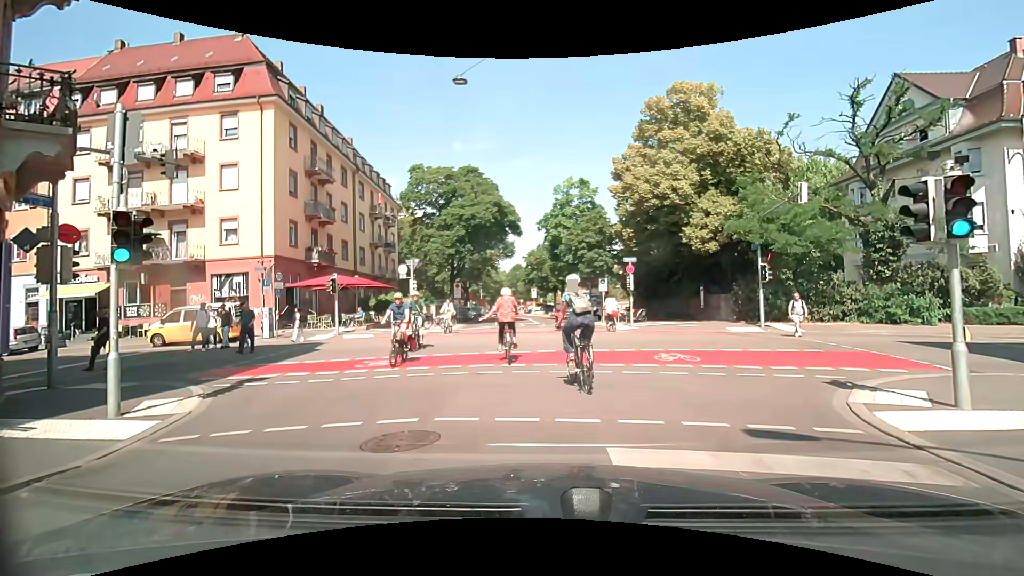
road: residential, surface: asphalt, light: Day
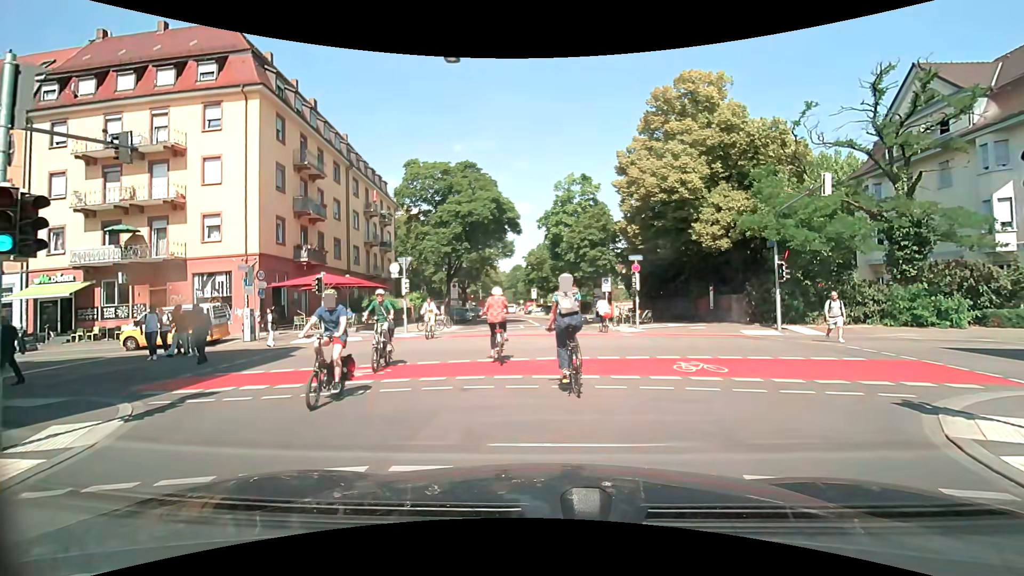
(-0.1, +1.7) m; -2°
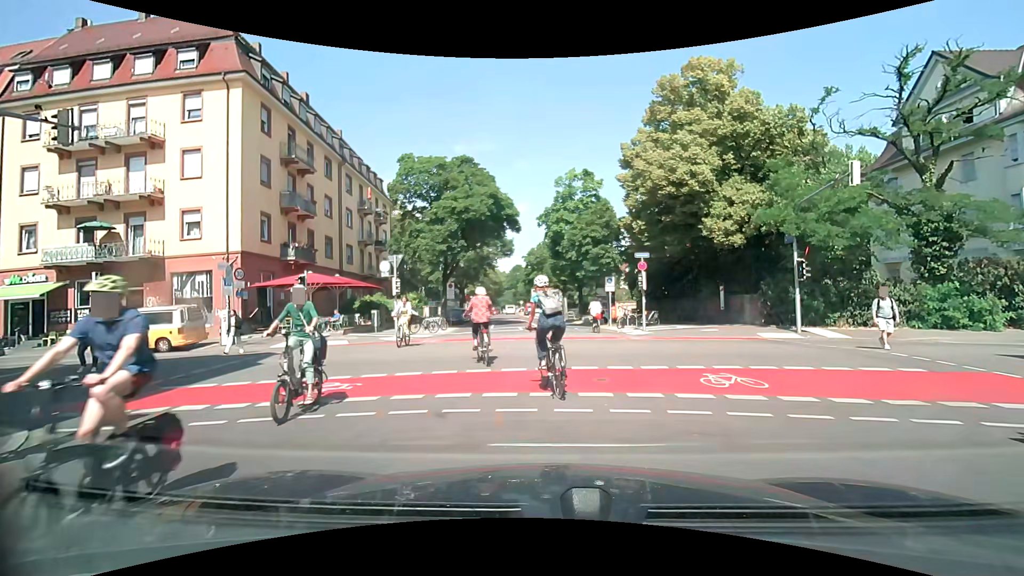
(0.0, +1.8) m; +1°
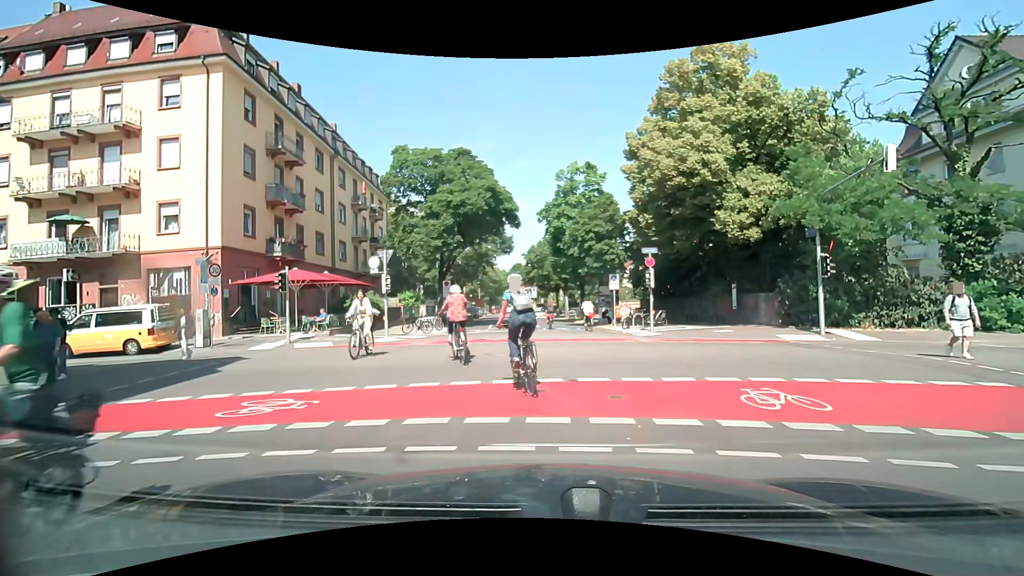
(0.0, +1.7) m; +1°
